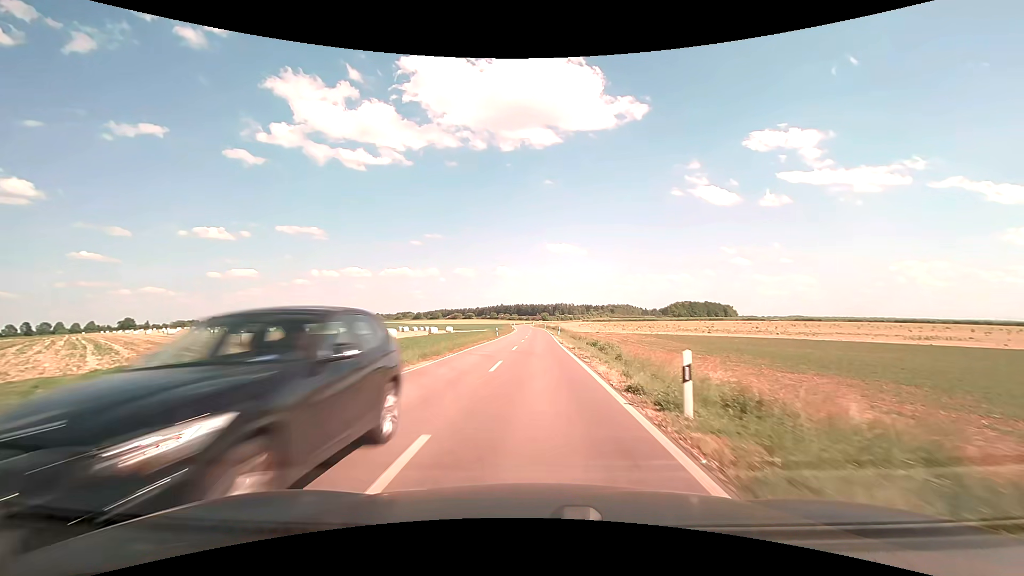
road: unclassified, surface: asphalt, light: Day
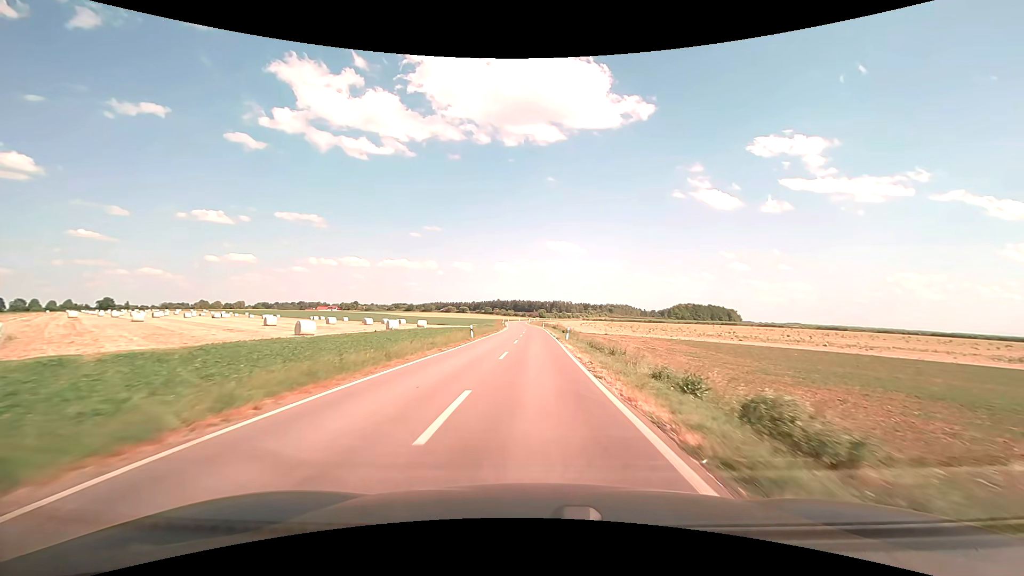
(+0.1, +20.5) m; 0°
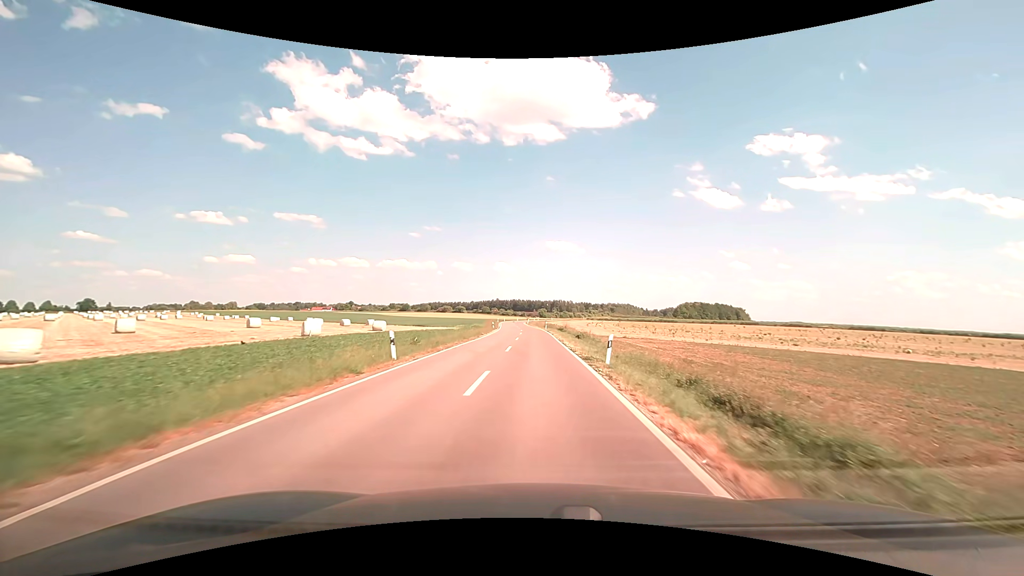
(+0.1, +20.8) m; 0°
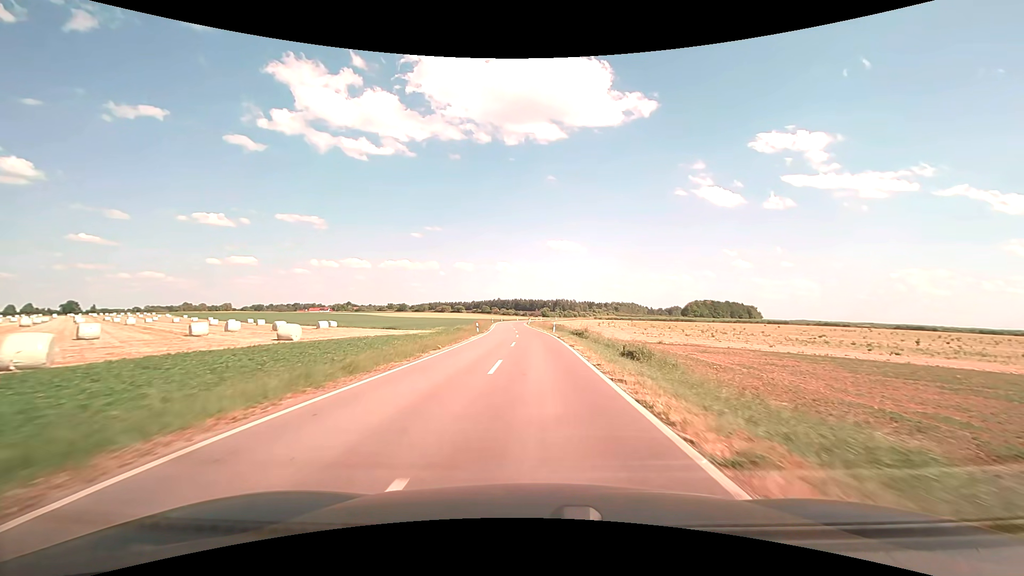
(0.0, +20.7) m; 0°
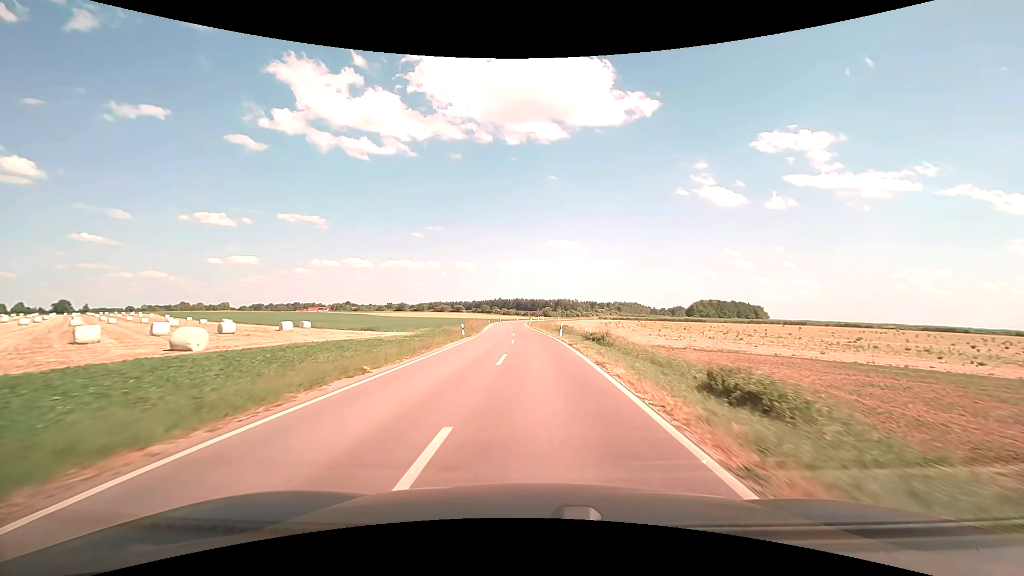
(0.0, +10.1) m; 0°
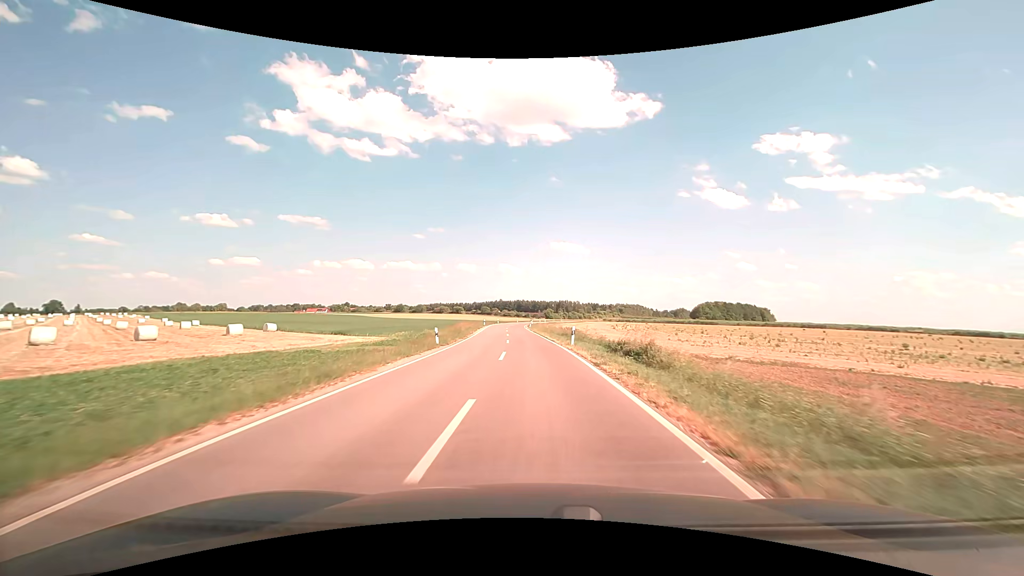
(0.0, +9.9) m; 0°
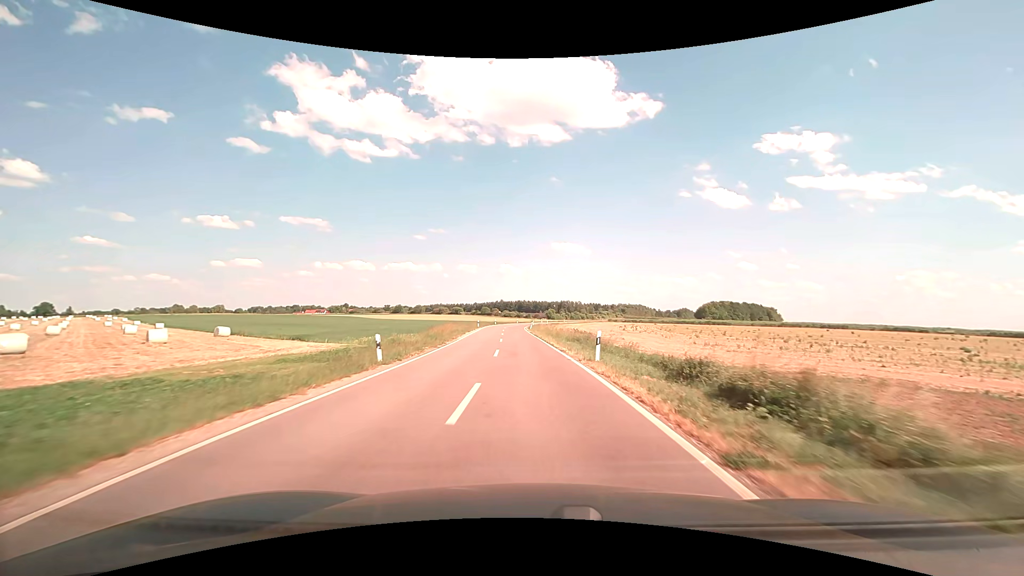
(0.0, +9.8) m; 0°
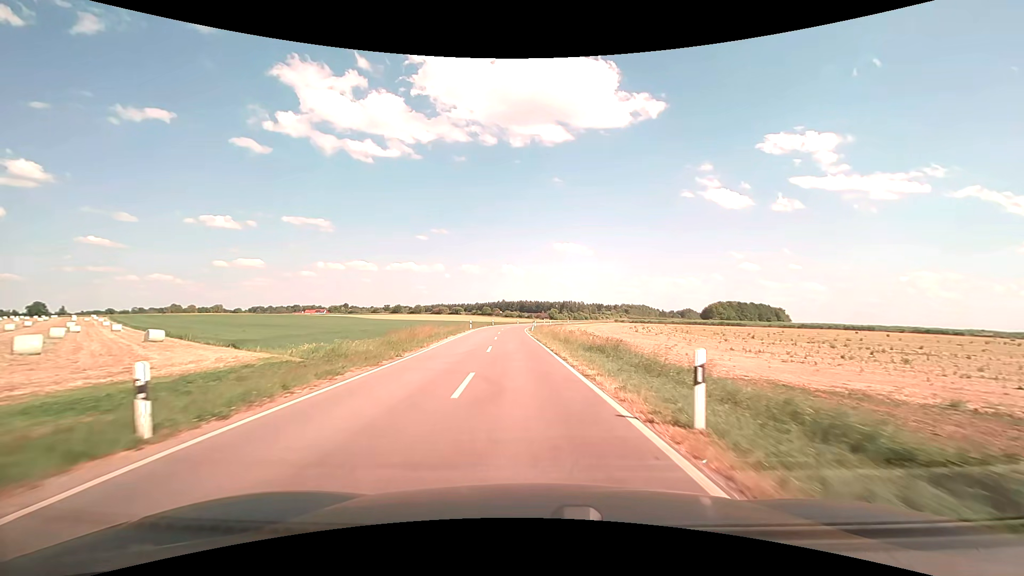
(0.0, +9.7) m; 0°
(0, +10) (0, +20) (-1, +30) (-1, +40) (-2, +50) (-2, +60) (-3, +70) (-2, +80) (-1, +90) (0, +100) m
